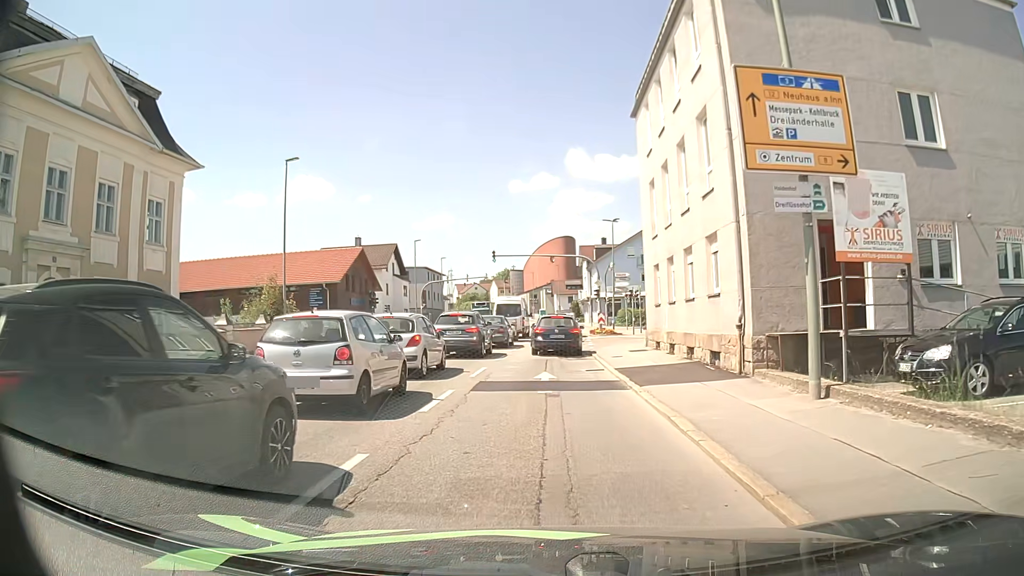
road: tertiary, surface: asphalt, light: Day
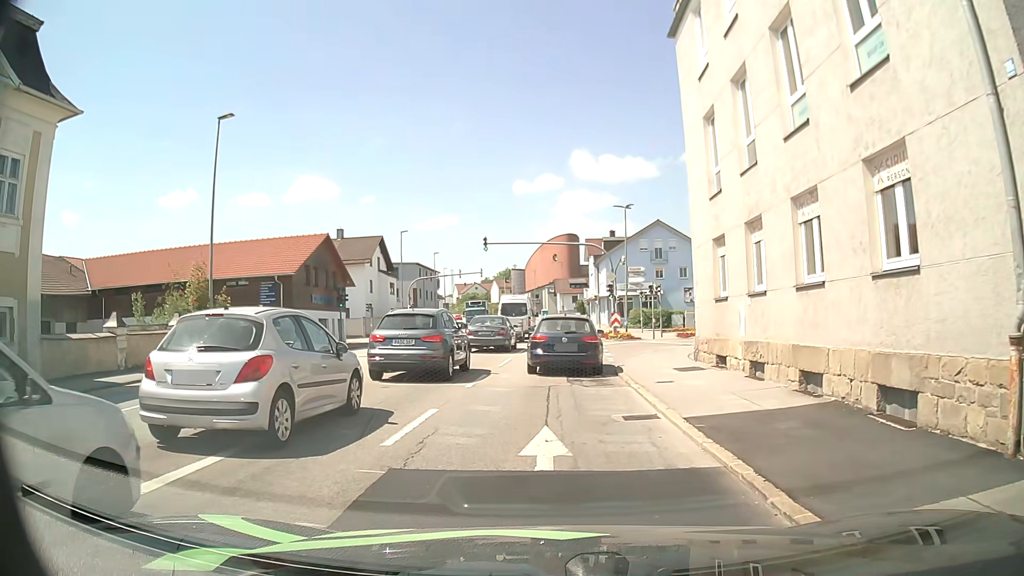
(-0.1, +8.3) m; -1°
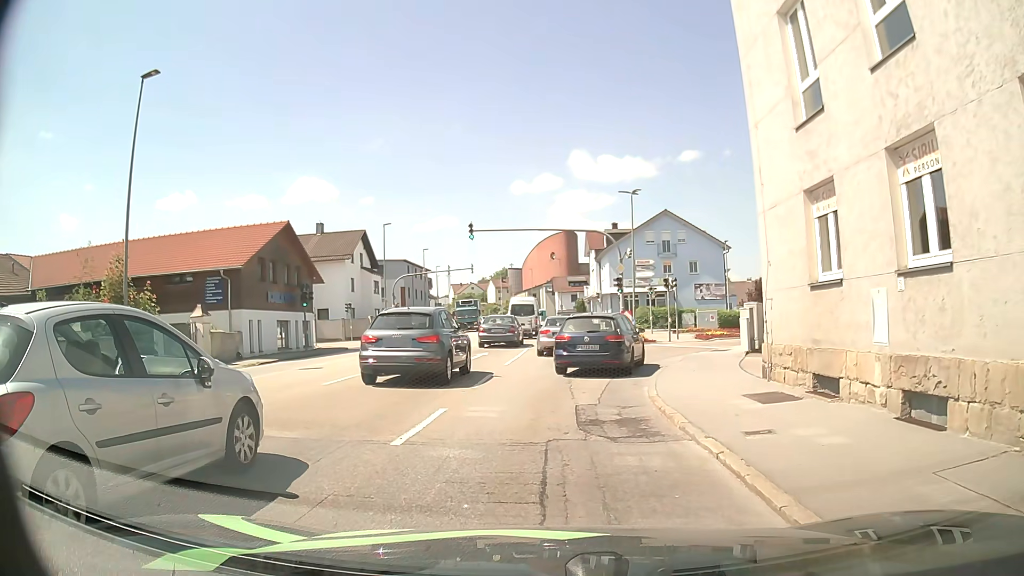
(0.0, +6.1) m; +1°
(0, +10) (0, +20) (0, +30) (+1, +40) (+1, +50) (+1, +60) (0, +70) (0, +80) (-1, +90) (-2, +100) m
